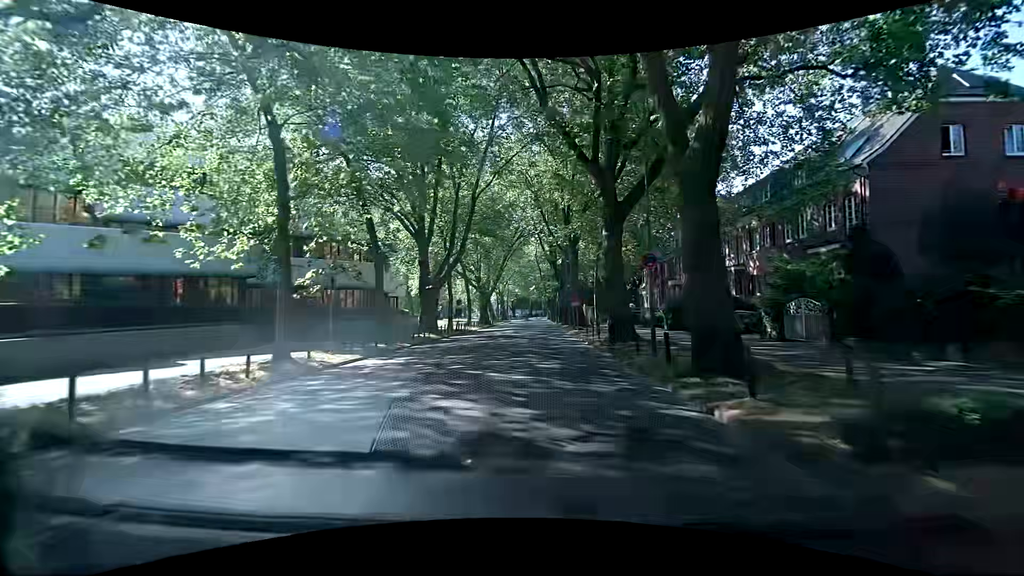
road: tertiary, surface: asphalt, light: Day
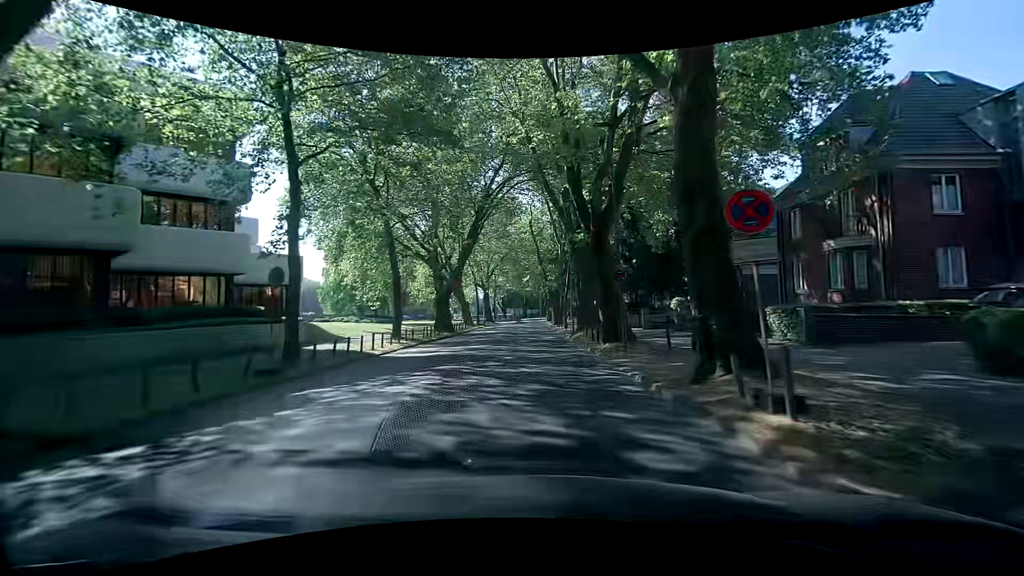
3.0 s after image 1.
(-0.1, +31.3) m; -1°
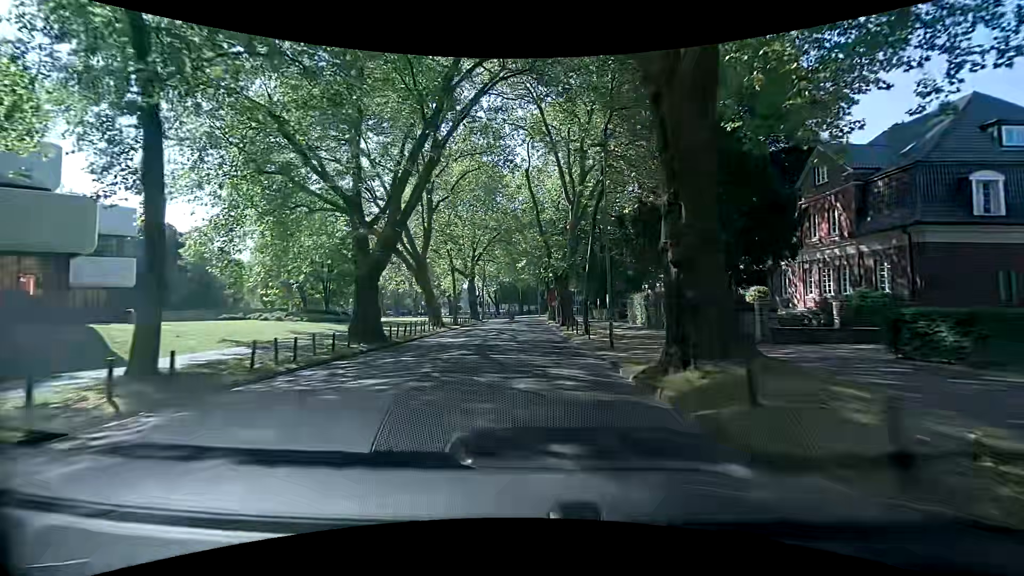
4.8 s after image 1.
(+0.3, +19.9) m; +2°
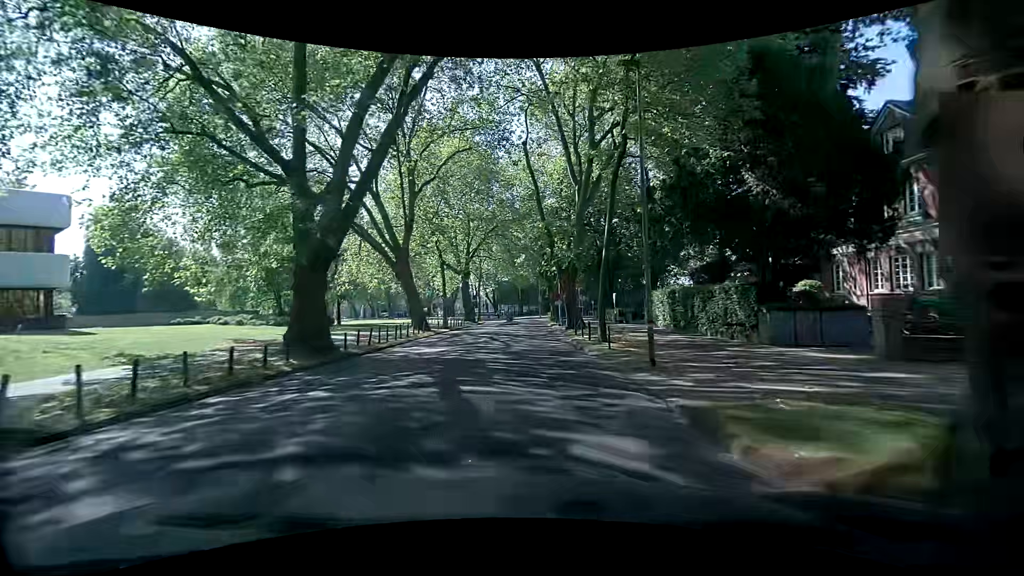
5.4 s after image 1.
(-0.1, +6.3) m; -2°
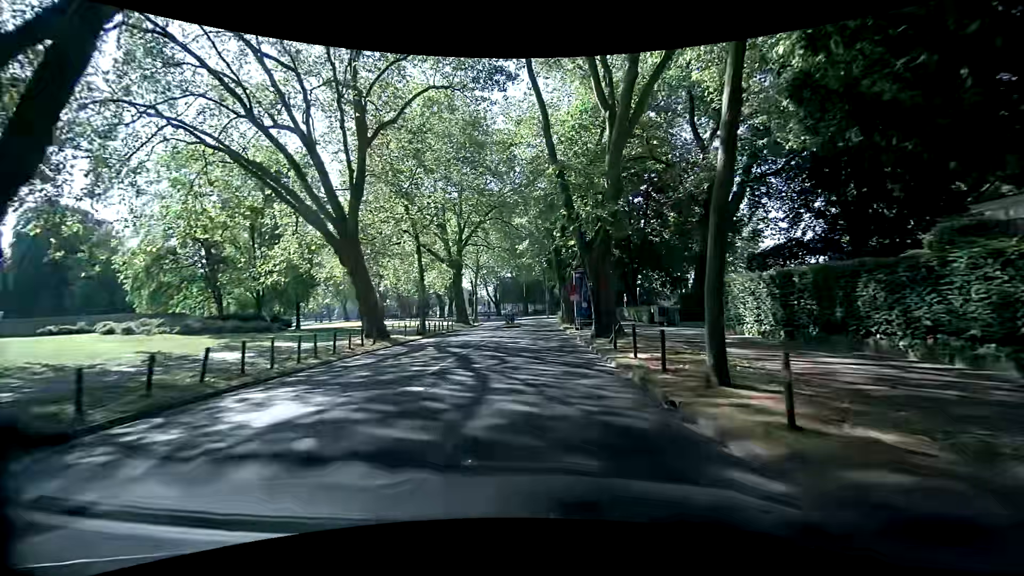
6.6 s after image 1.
(+0.1, +12.0) m; 0°
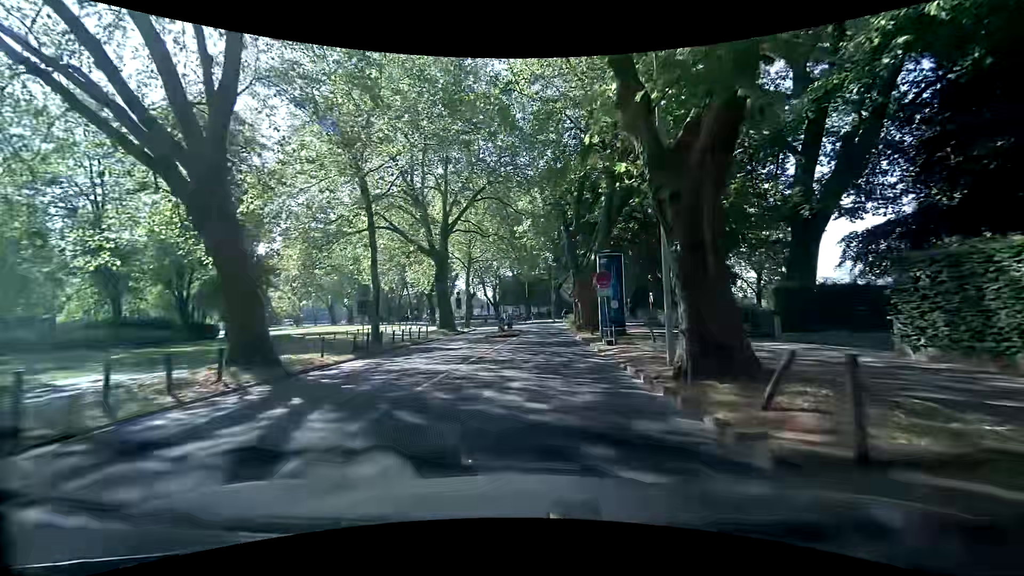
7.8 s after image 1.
(-0.1, +11.7) m; +1°
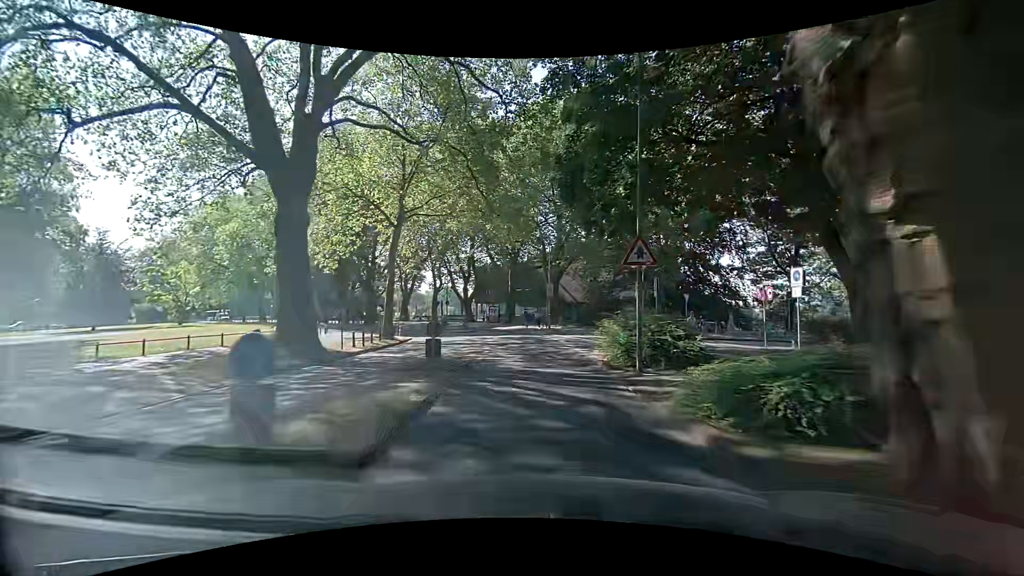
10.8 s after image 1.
(-0.3, +26.1) m; +1°
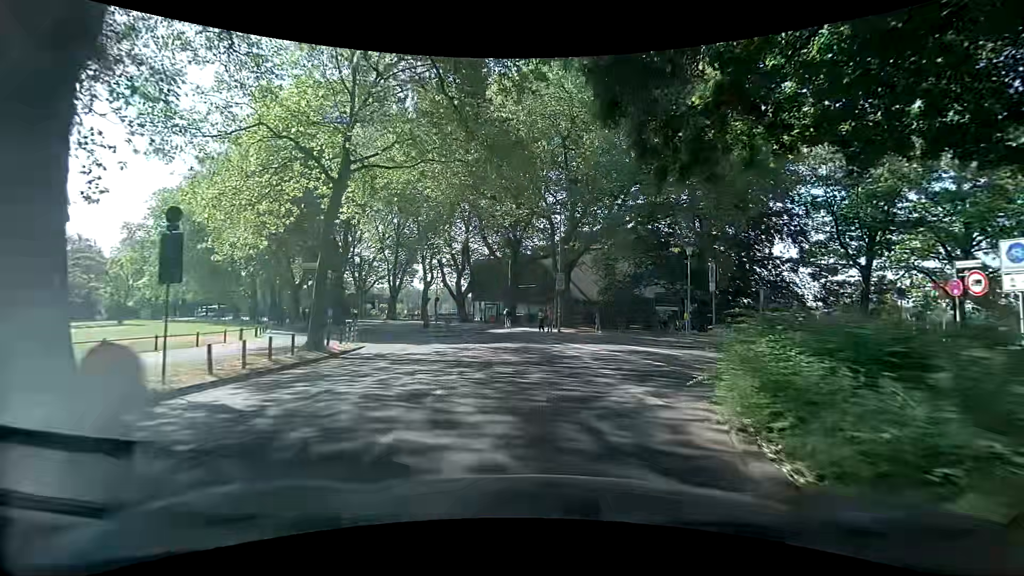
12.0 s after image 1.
(-0.1, +10.0) m; -1°
(0, +10) (0, +20) (-2, +30) (-5, +39) (-9, +48) (-14, +57) (-20, +65) (-26, +73) (-33, +80) (-40, +88) m
